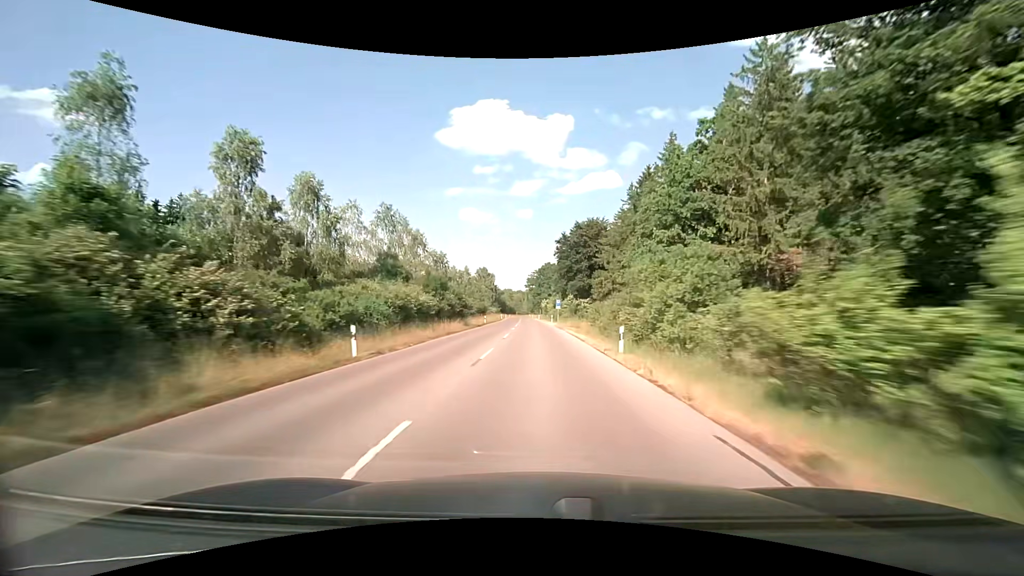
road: tertiary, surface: asphalt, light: Day
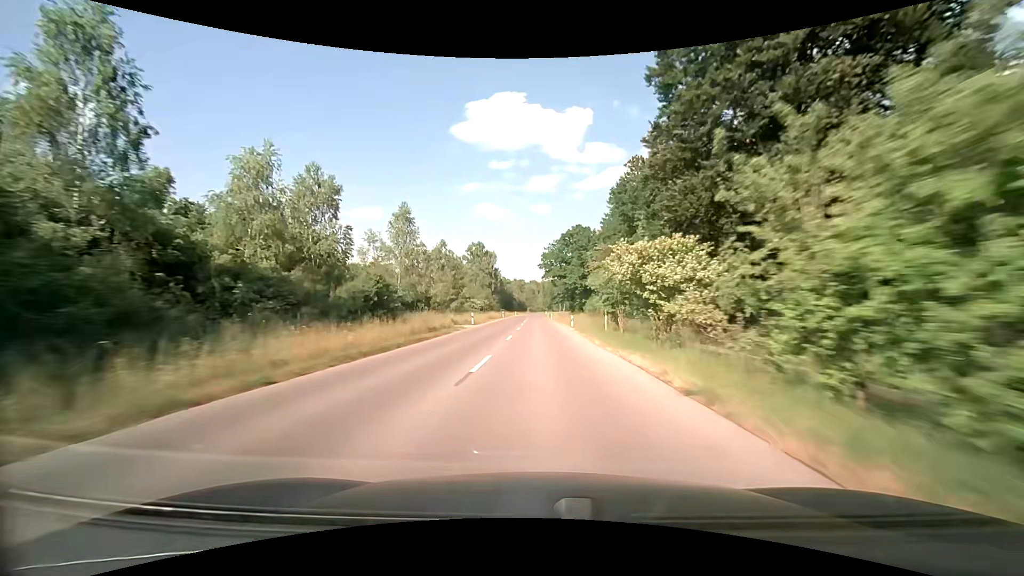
(-1.2, +74.6) m; -2°
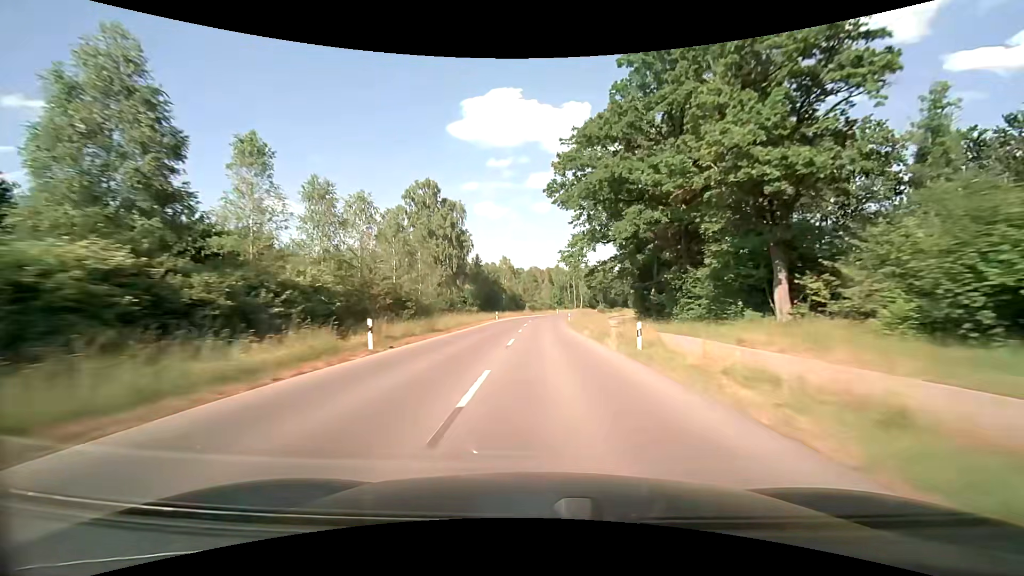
(-0.6, +75.6) m; 0°
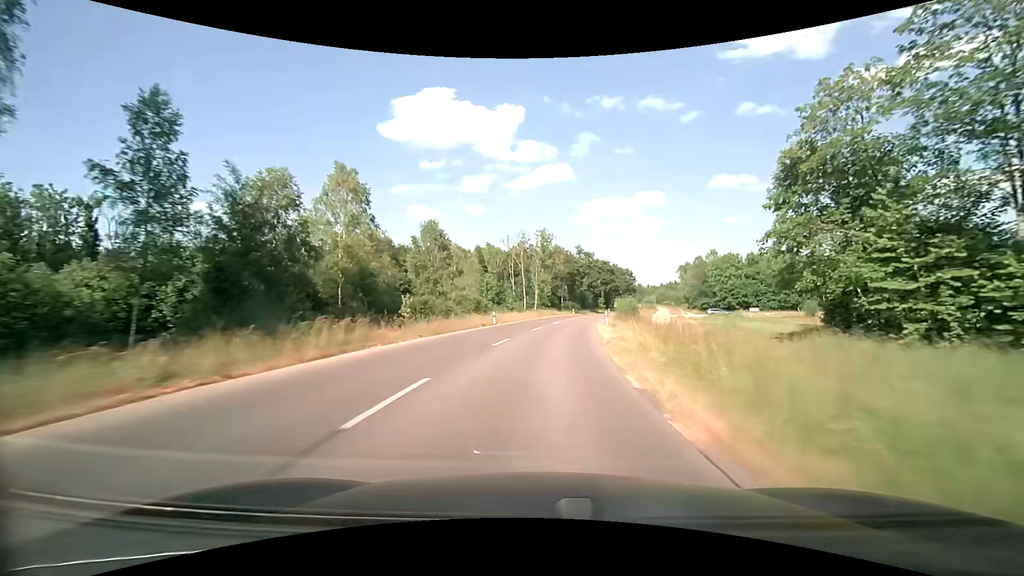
(+2.4, +72.4) m; +7°
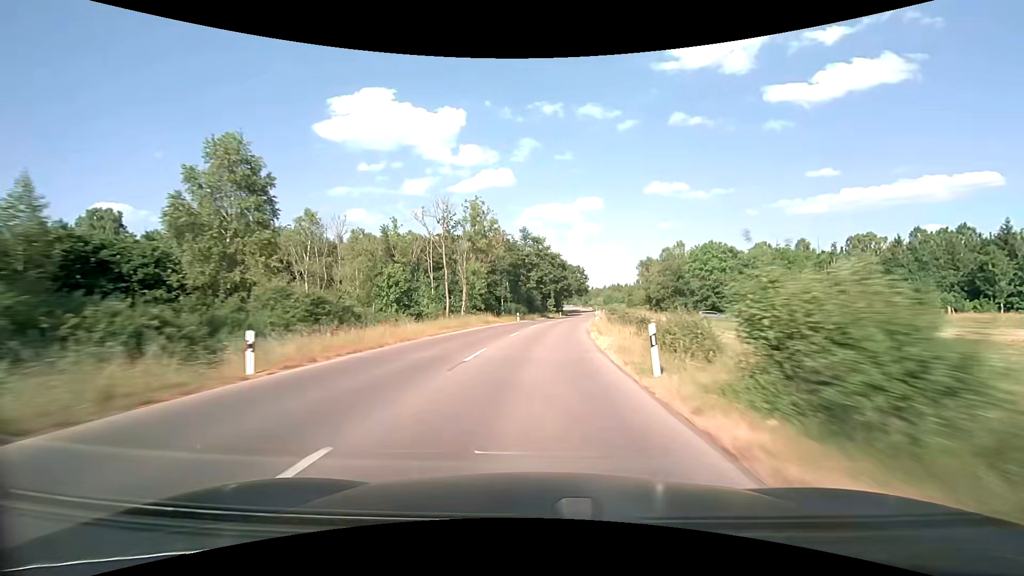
(+1.9, +28.3) m; +7°
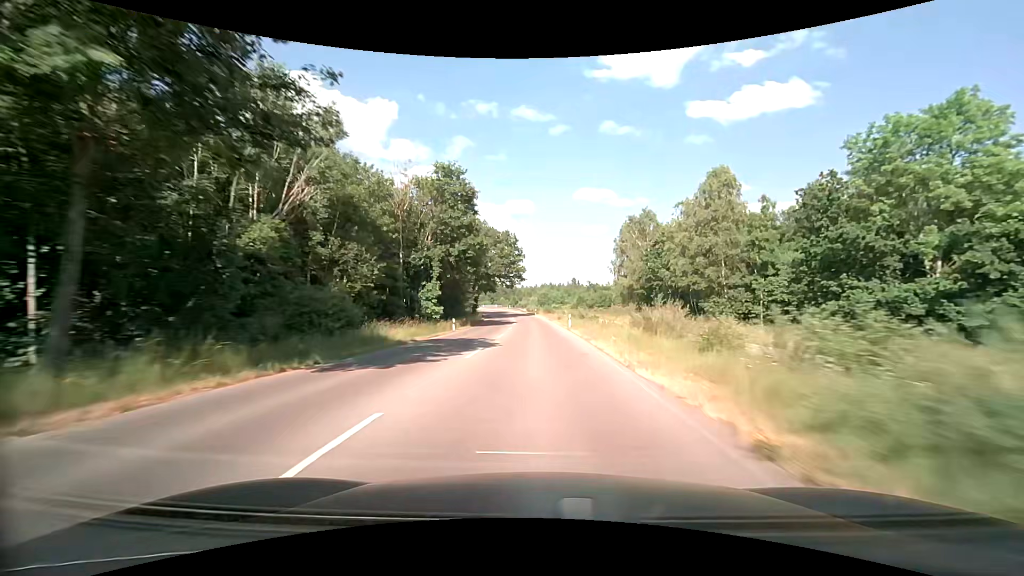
(+5.8, +69.5) m; +8°
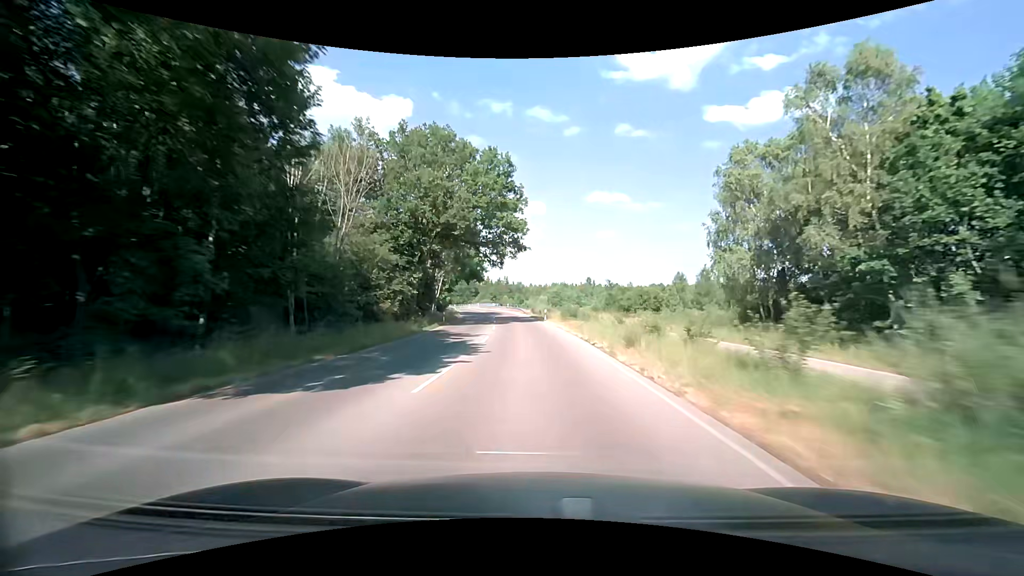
(-0.4, +42.4) m; -1°
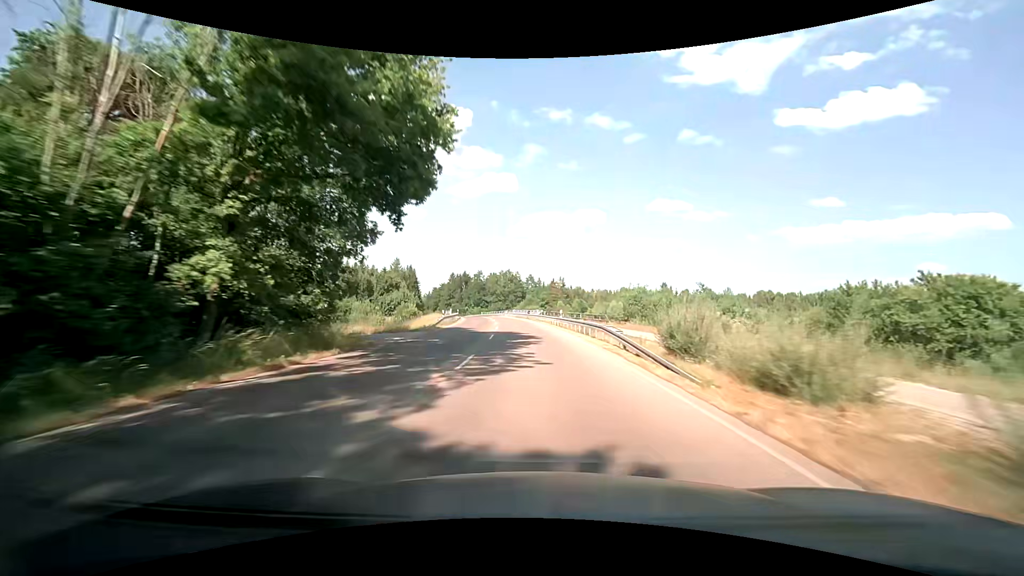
(-2.7, +57.3) m; -6°
(0, +10) (0, +20) (-1, +30) (-1, +40) (-2, +50) (-3, +60) (-4, +70) (-6, +80) (-7, +90) (-9, +99) m
